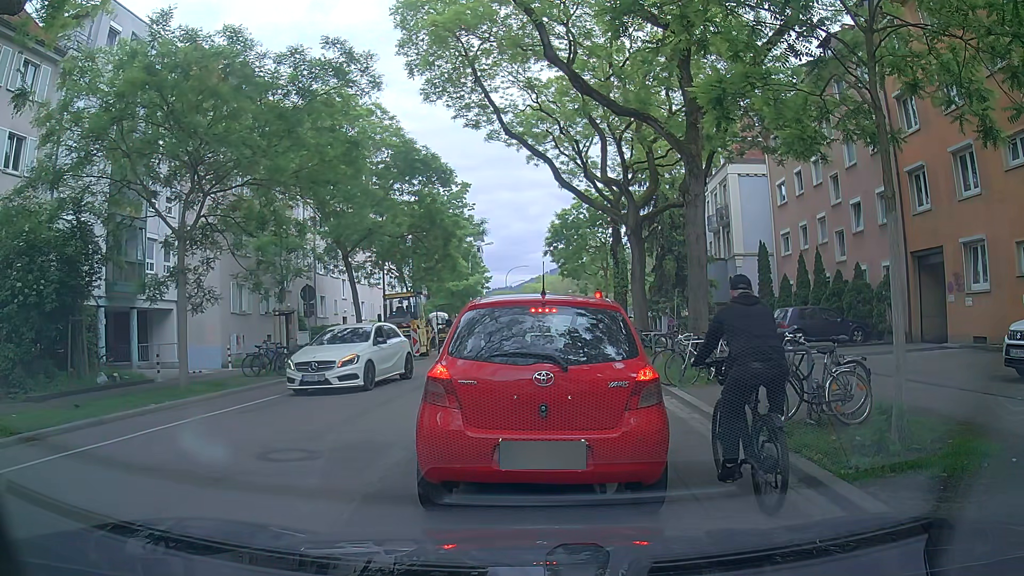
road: tertiary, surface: asphalt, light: Day
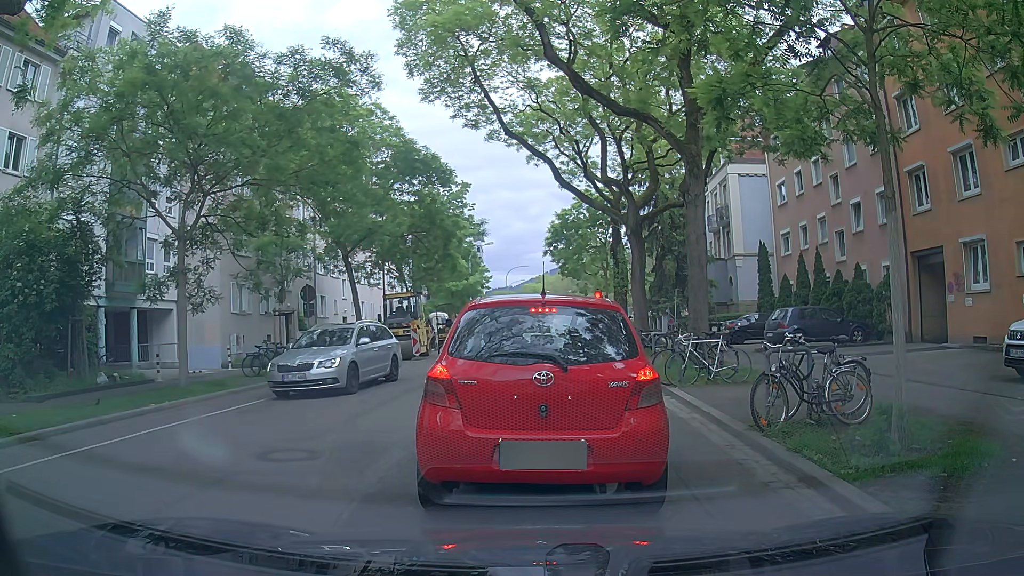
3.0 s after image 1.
(0.0, 0.0) m; 0°
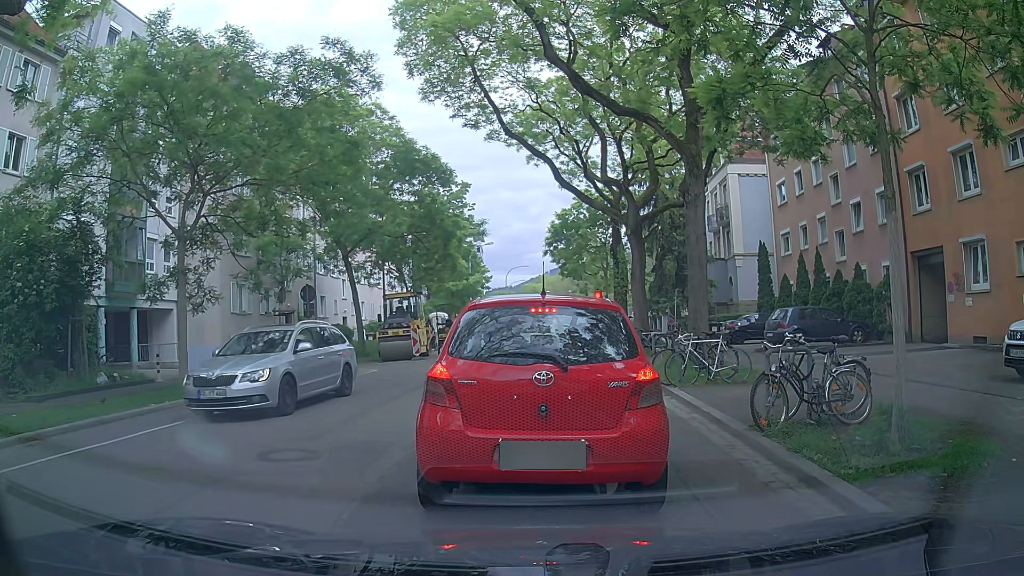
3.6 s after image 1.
(0.0, 0.0) m; 0°
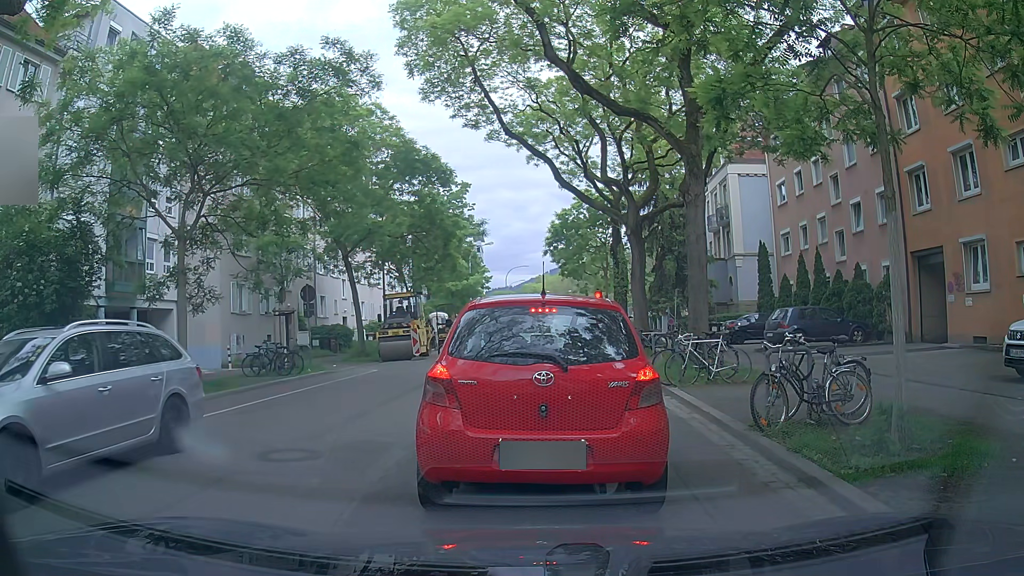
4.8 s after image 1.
(0.0, 0.0) m; 0°
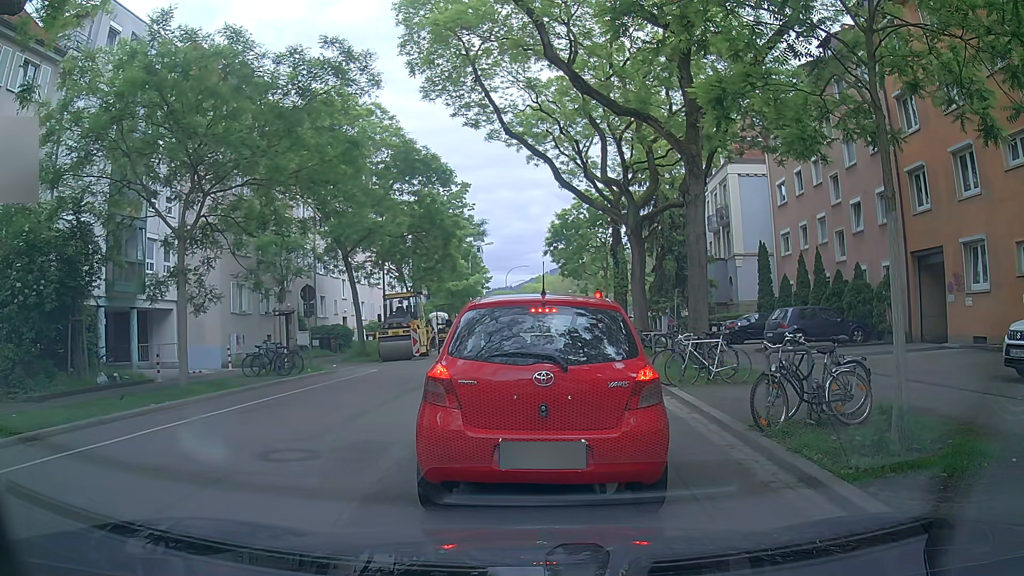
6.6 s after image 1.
(0.0, 0.0) m; 0°
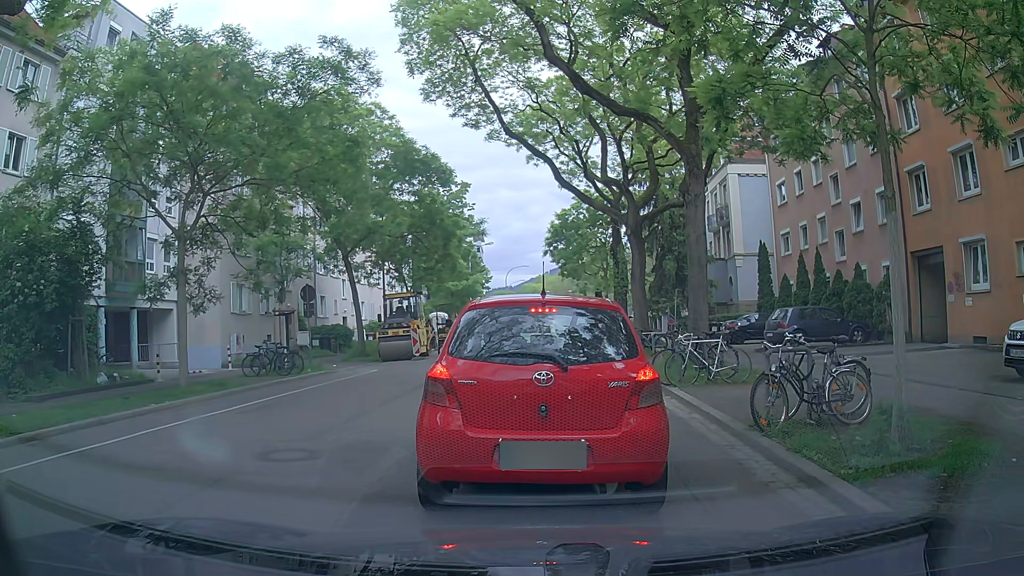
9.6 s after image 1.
(0.0, 0.0) m; 0°
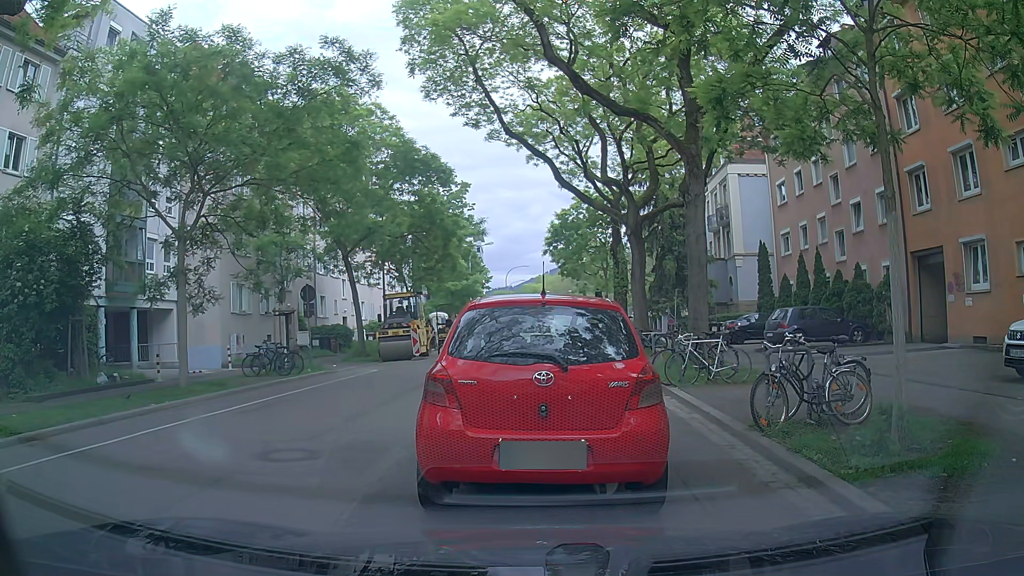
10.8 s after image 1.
(0.0, 0.0) m; 0°
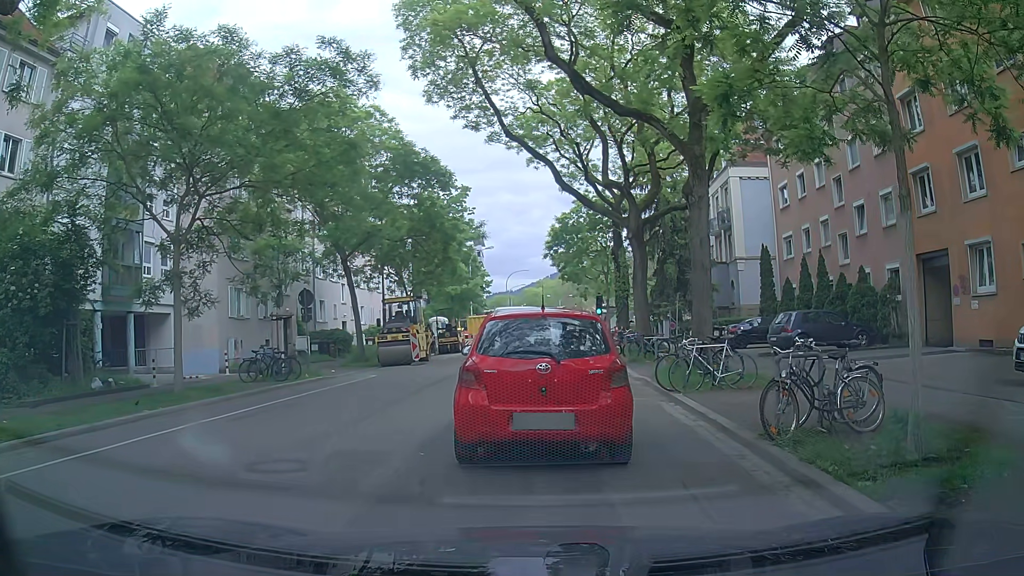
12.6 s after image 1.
(0.0, +0.3) m; 0°
